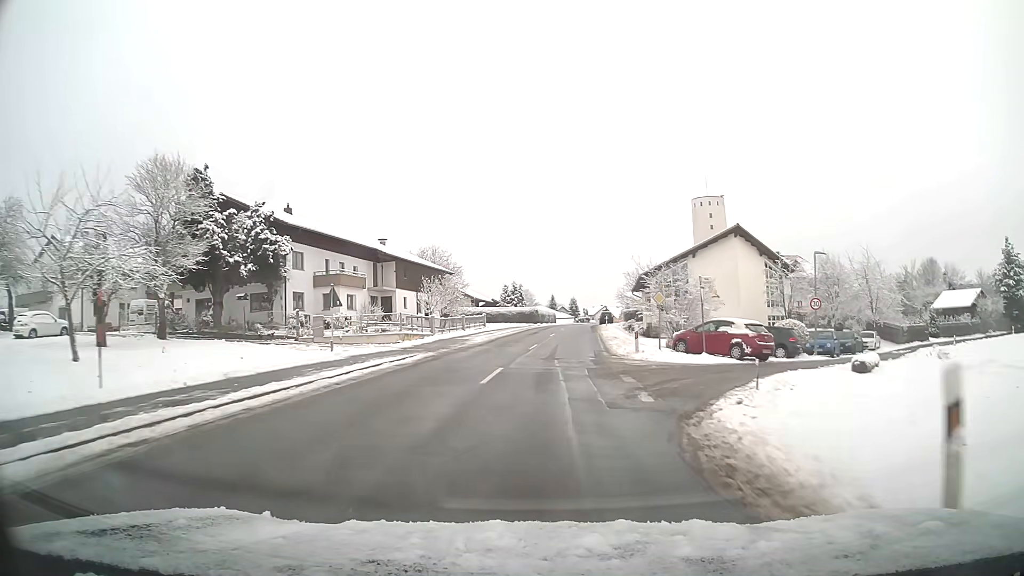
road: tertiary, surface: asphalt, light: Day
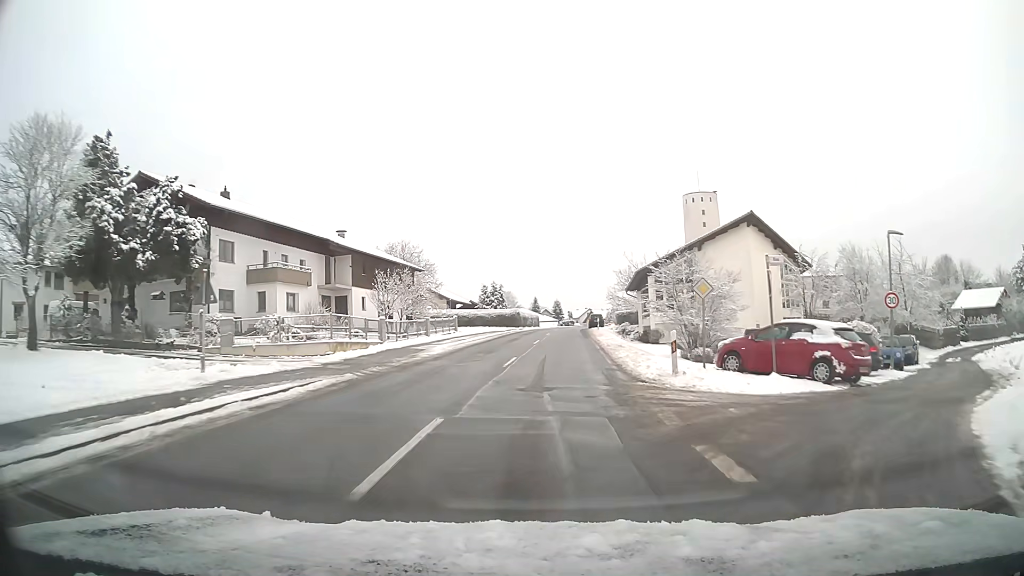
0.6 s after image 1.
(+0.1, +8.8) m; +1°
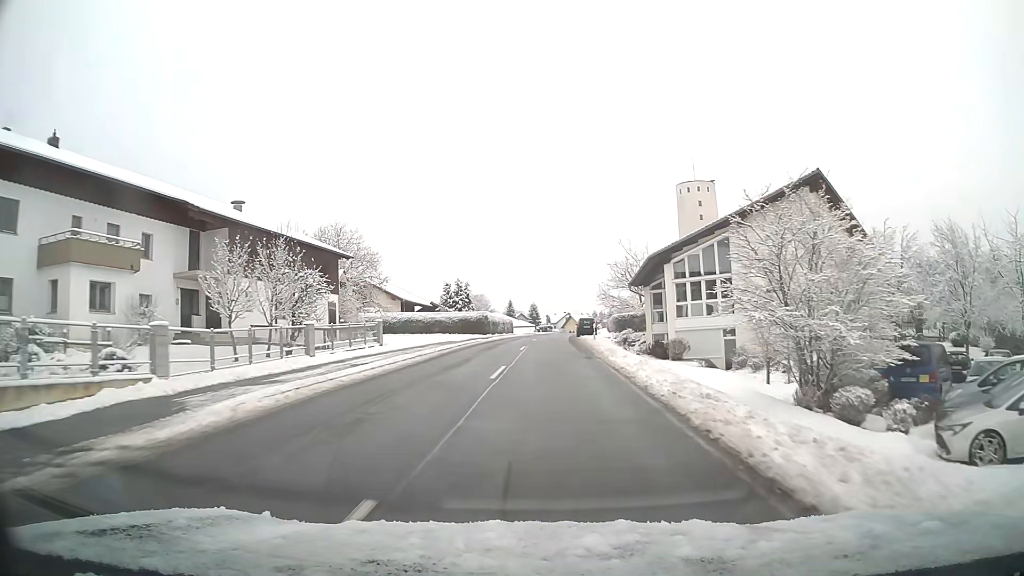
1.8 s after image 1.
(+0.3, +17.3) m; +2°
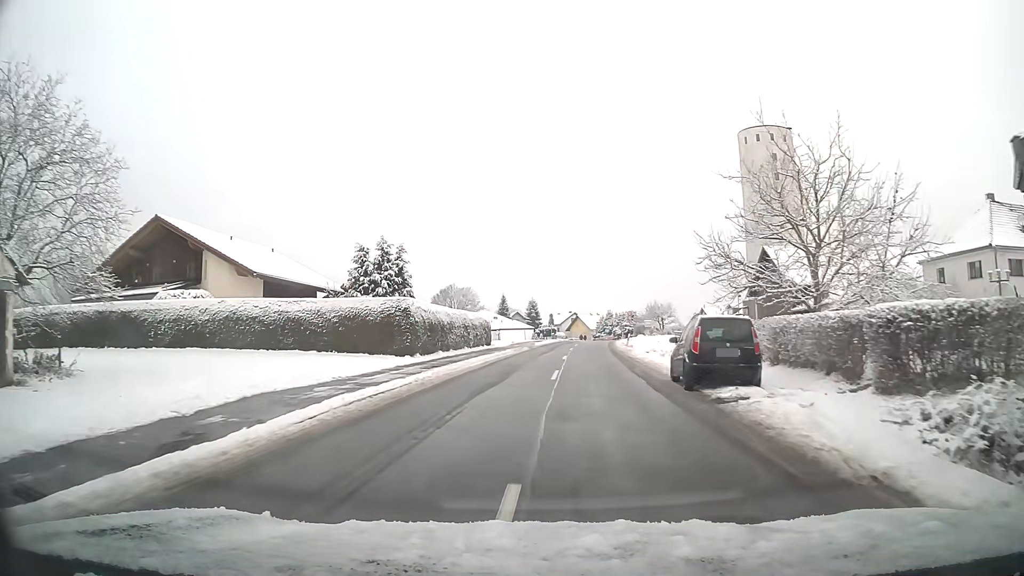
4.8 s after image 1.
(+0.1, +41.5) m; 0°
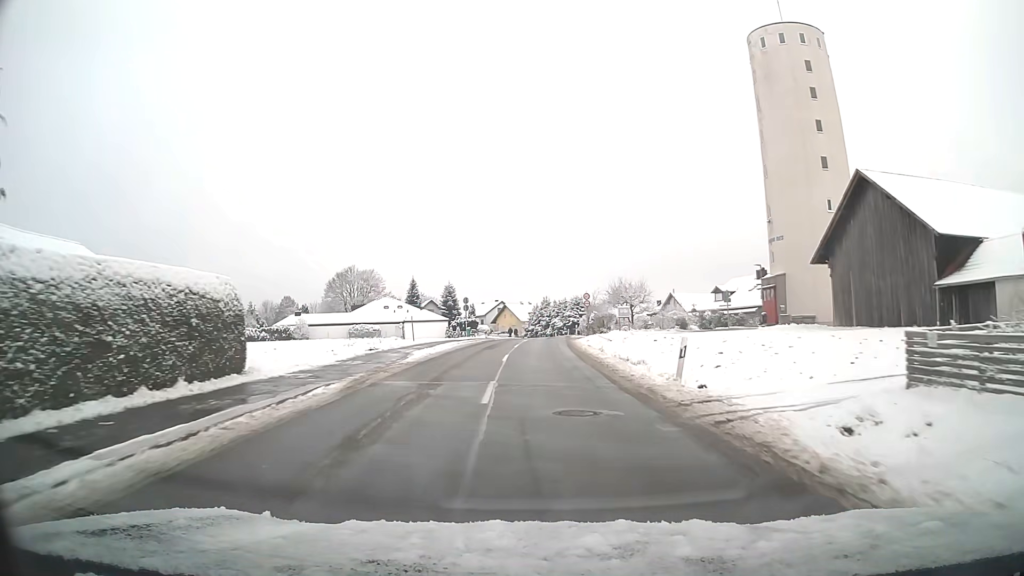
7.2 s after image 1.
(+1.8, +32.6) m; +6°
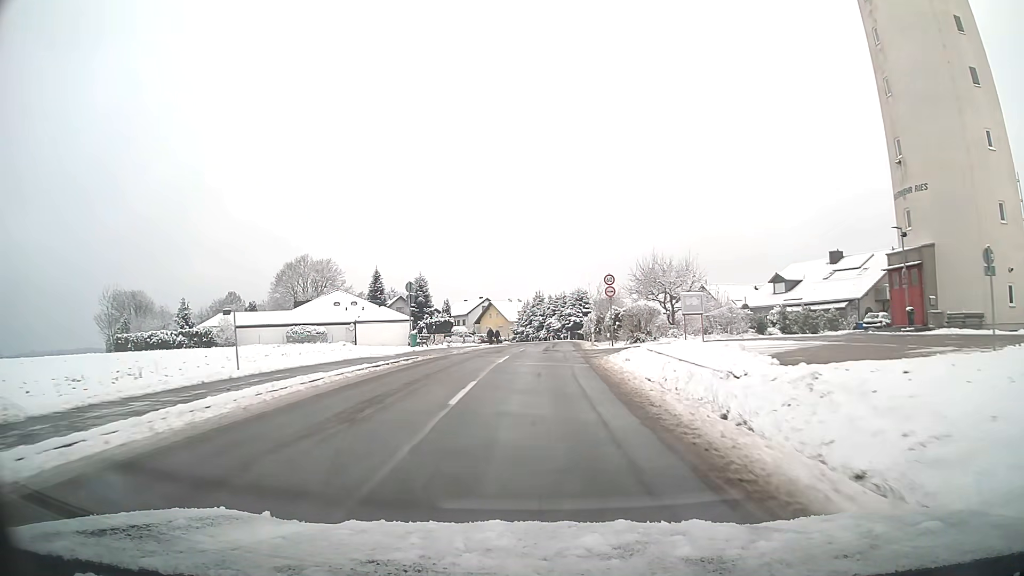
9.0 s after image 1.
(+0.2, +24.2) m; +1°
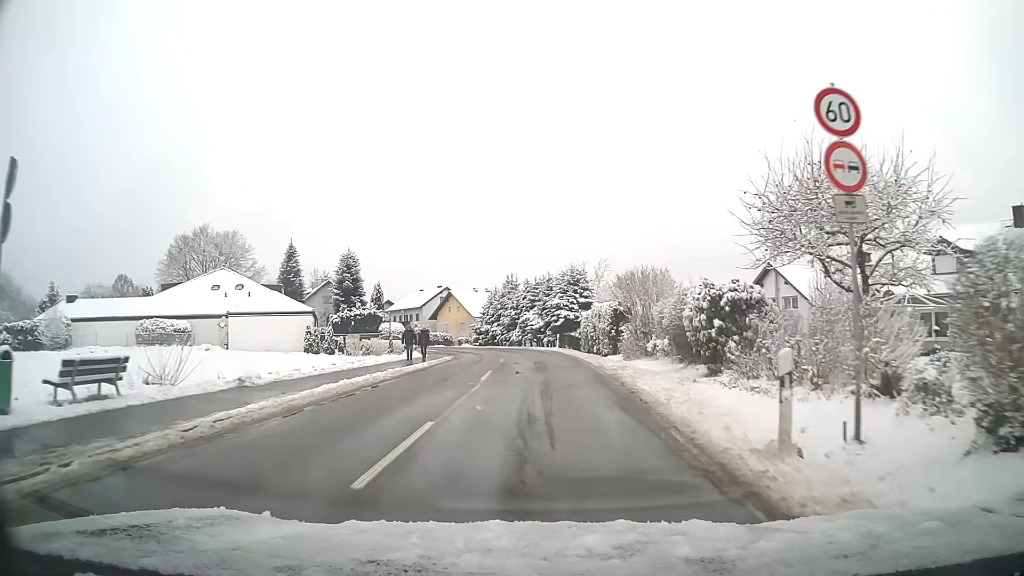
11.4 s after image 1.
(+0.5, +29.5) m; +3°
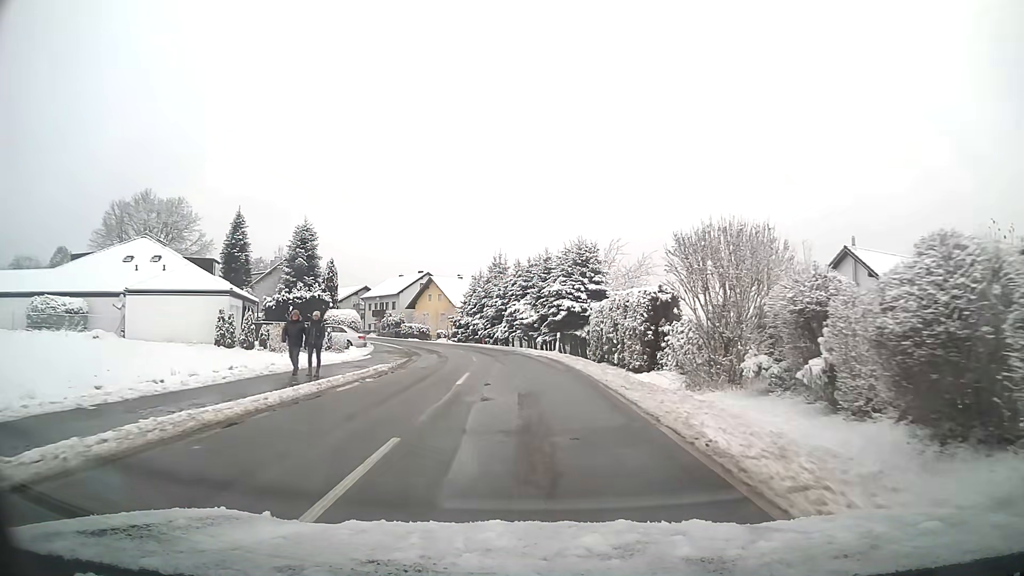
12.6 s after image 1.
(0.0, +13.9) m; 0°
(0, +10) (-1, +20) (-2, +30) (-3, +40) (-6, +49) (-9, +59) (-13, +68) (-17, +77) (-22, +86) (-27, +95) m
